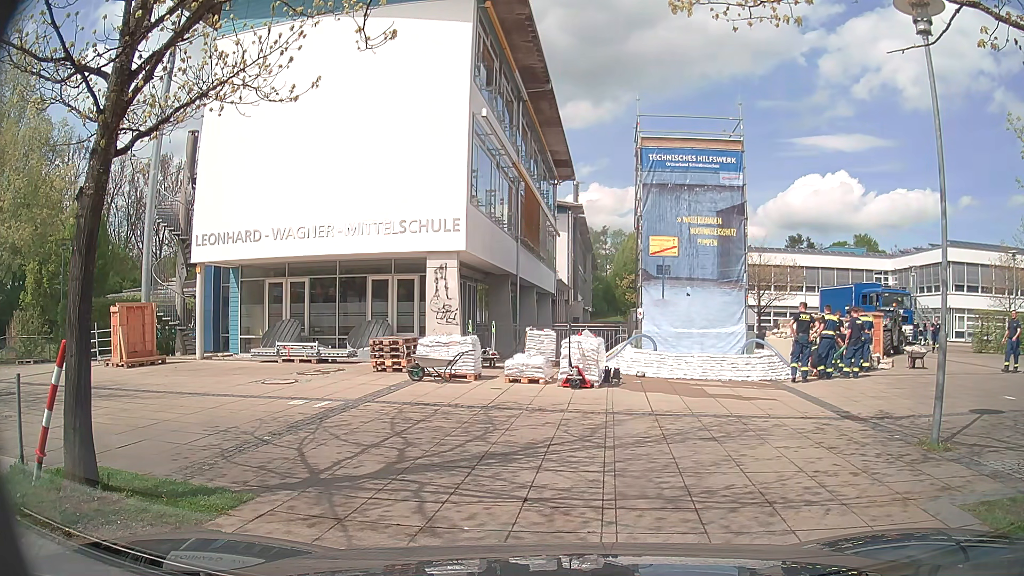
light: Day
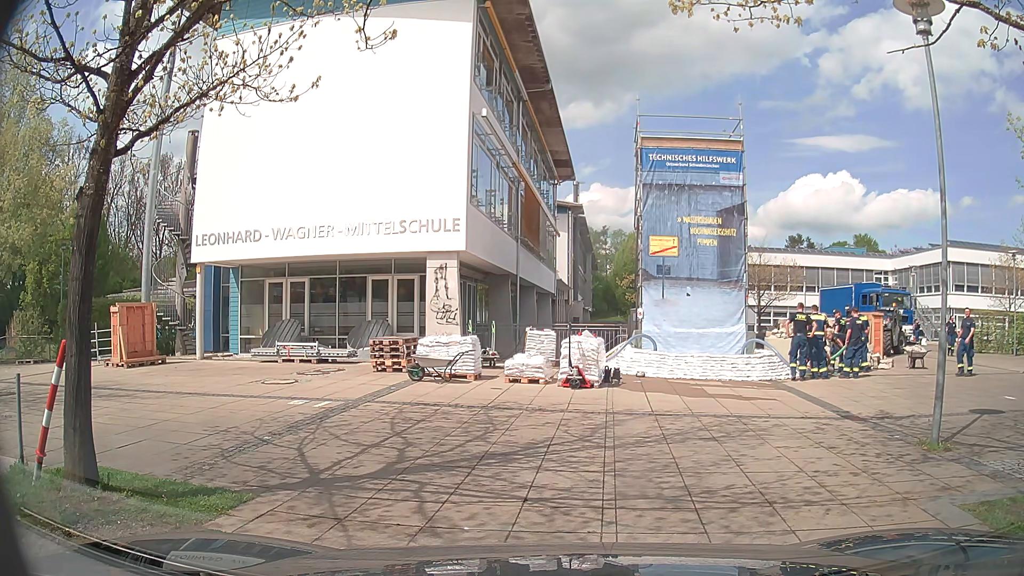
(0.0, 0.0) m; 0°
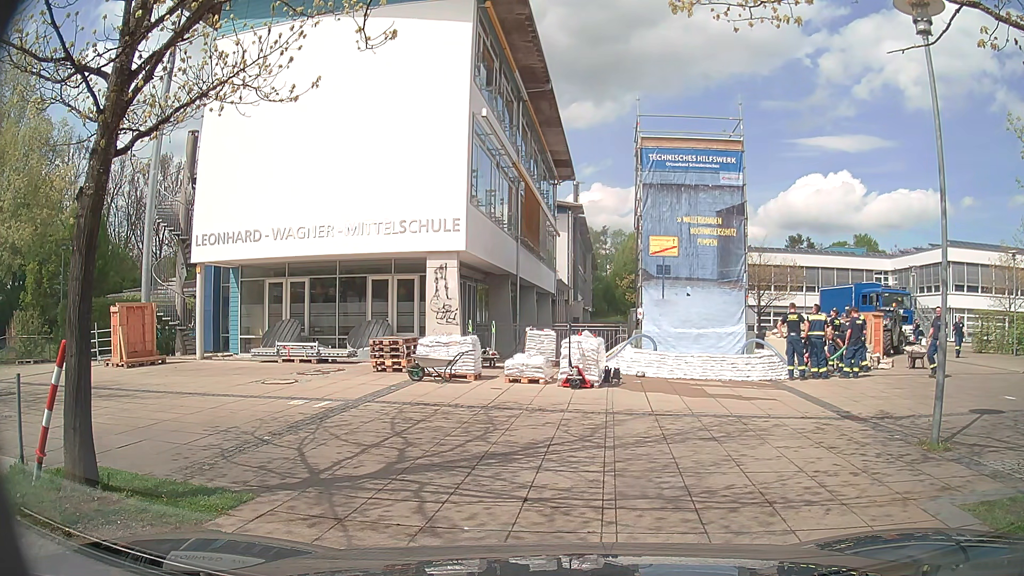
(0.0, 0.0) m; 0°
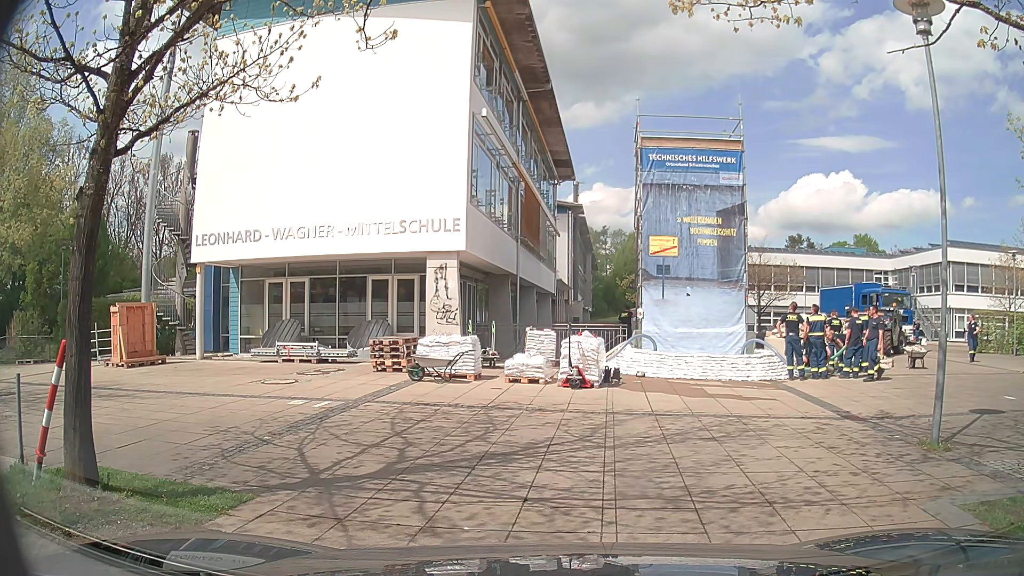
(0.0, 0.0) m; 0°
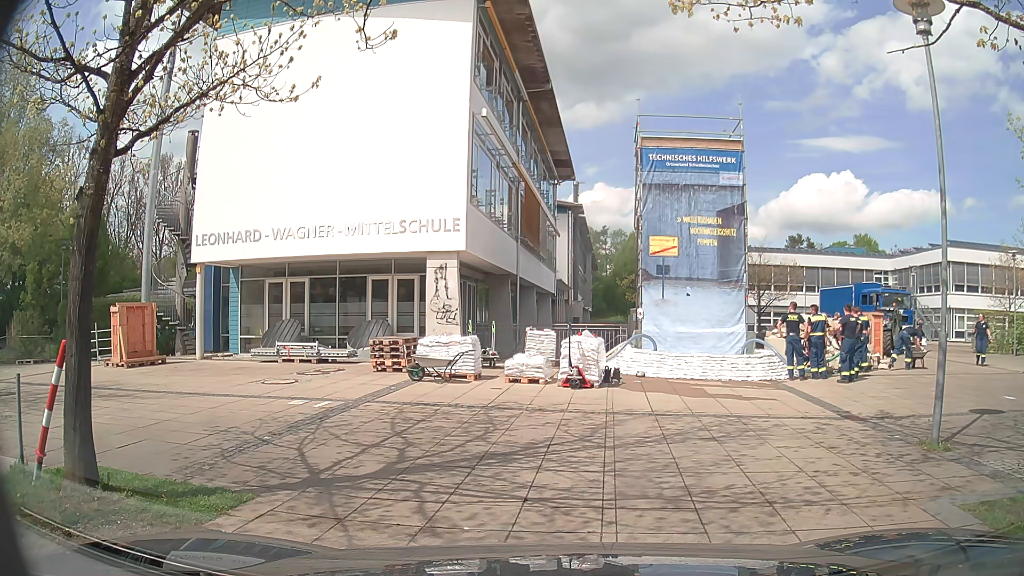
(0.0, 0.0) m; 0°
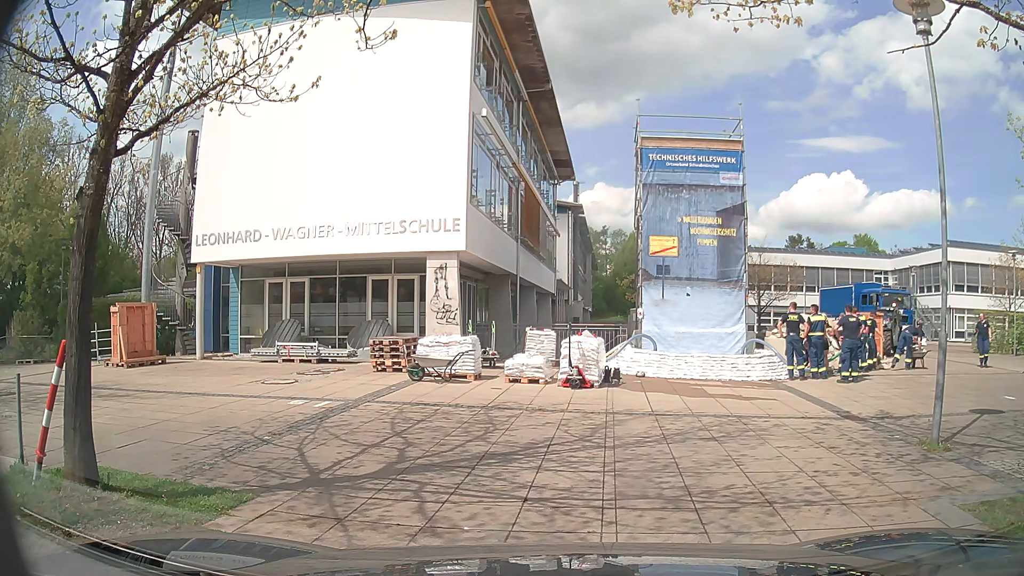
(0.0, 0.0) m; 0°
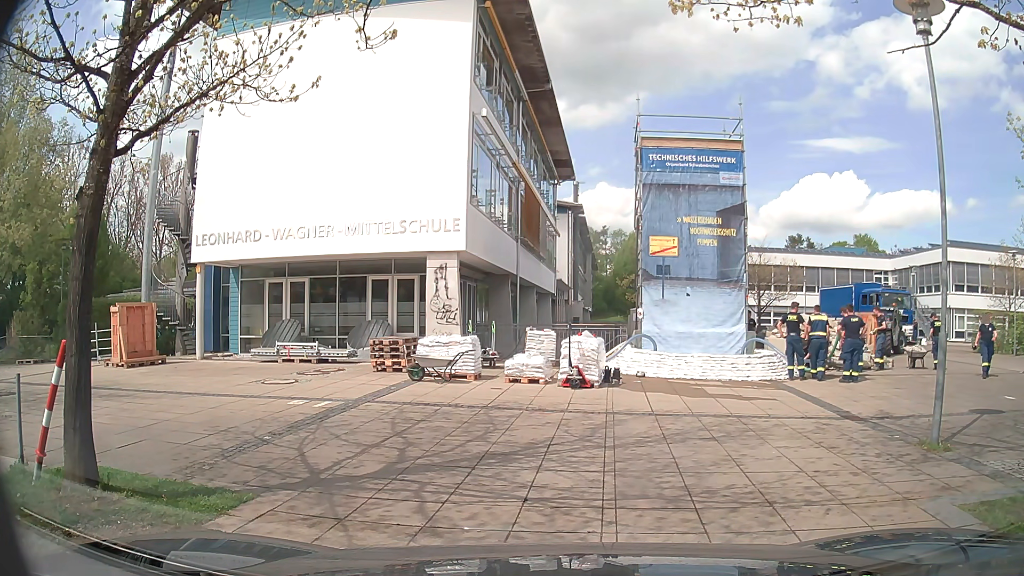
(0.0, 0.0) m; 0°
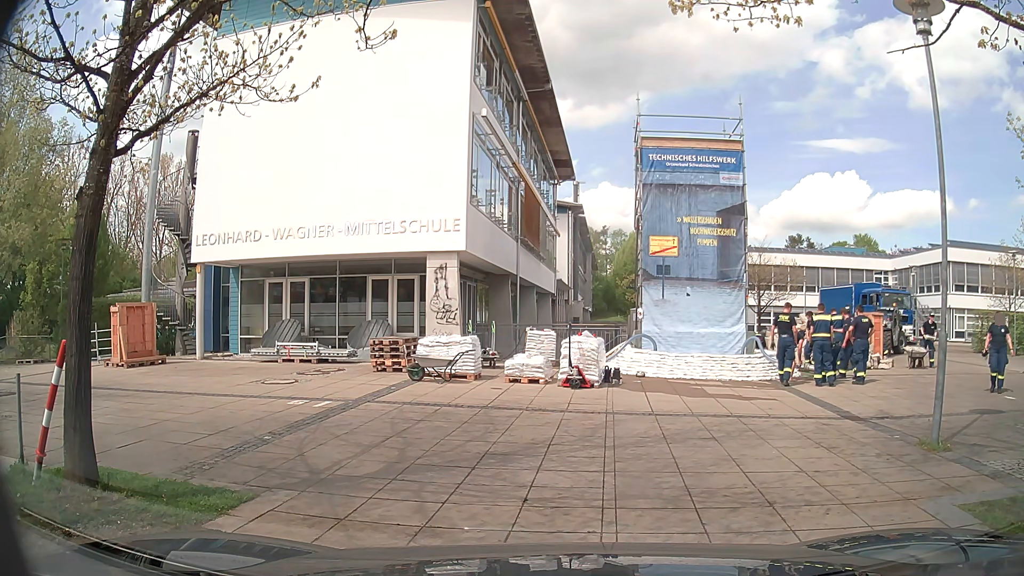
(0.0, 0.0) m; 0°
